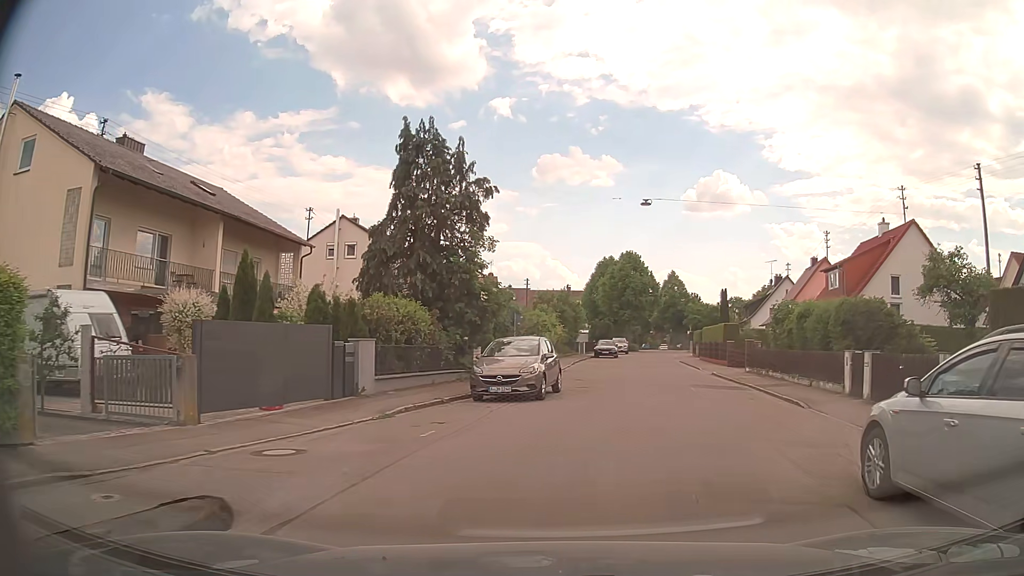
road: residential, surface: asphalt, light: Day
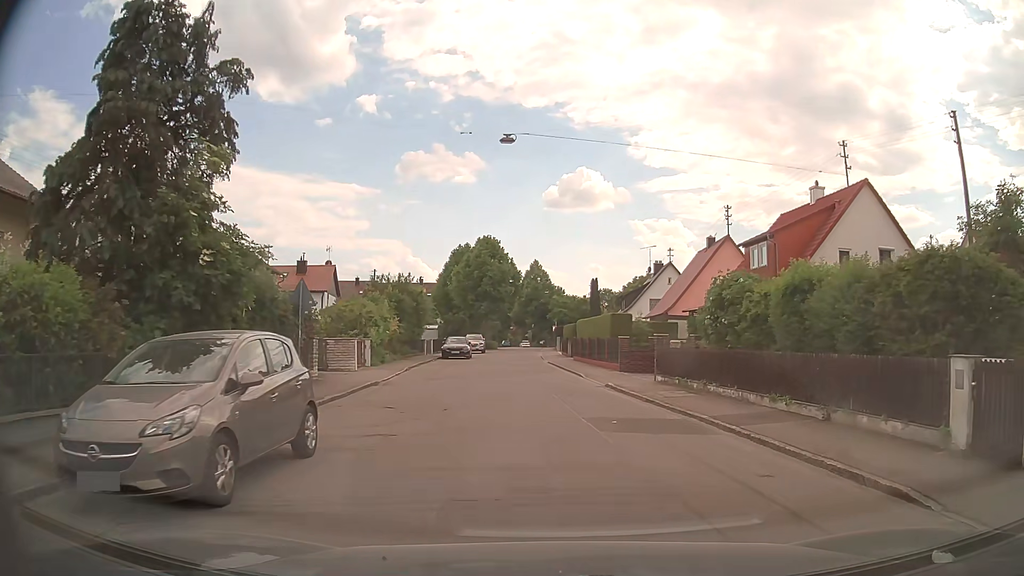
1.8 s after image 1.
(+1.2, +10.3) m; +12°
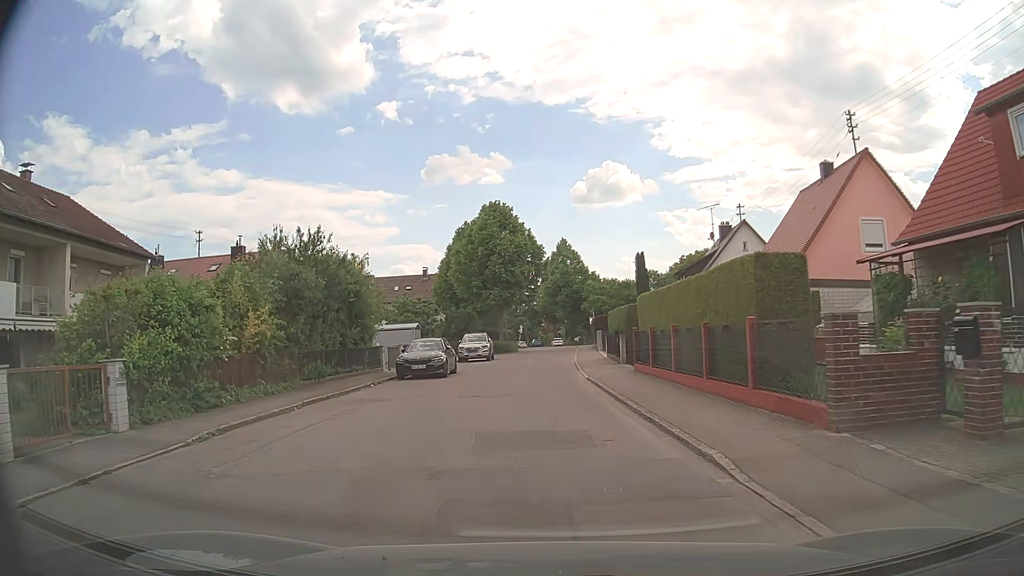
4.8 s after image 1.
(+0.4, +19.4) m; -2°
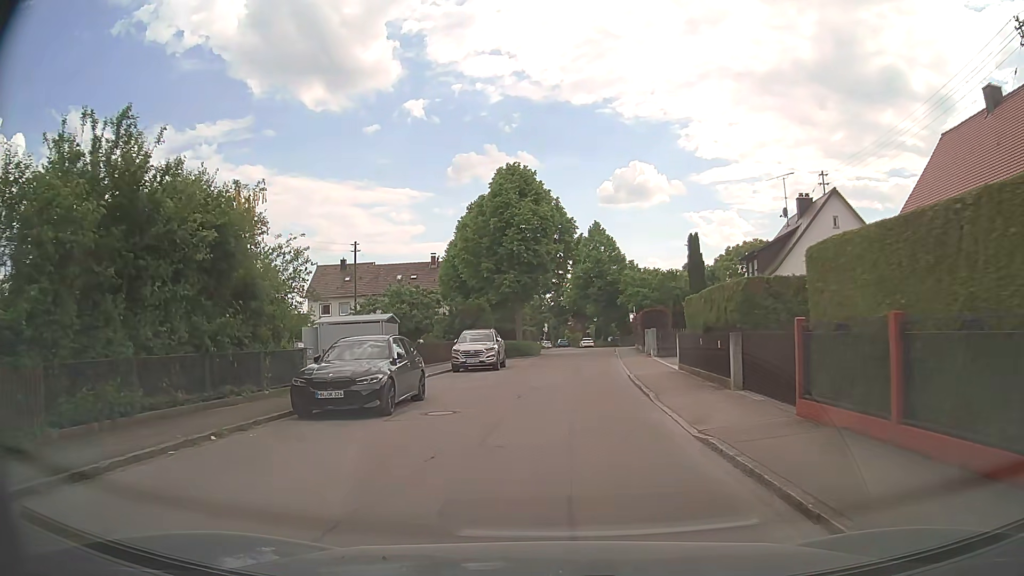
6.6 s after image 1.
(-0.4, +12.4) m; -2°
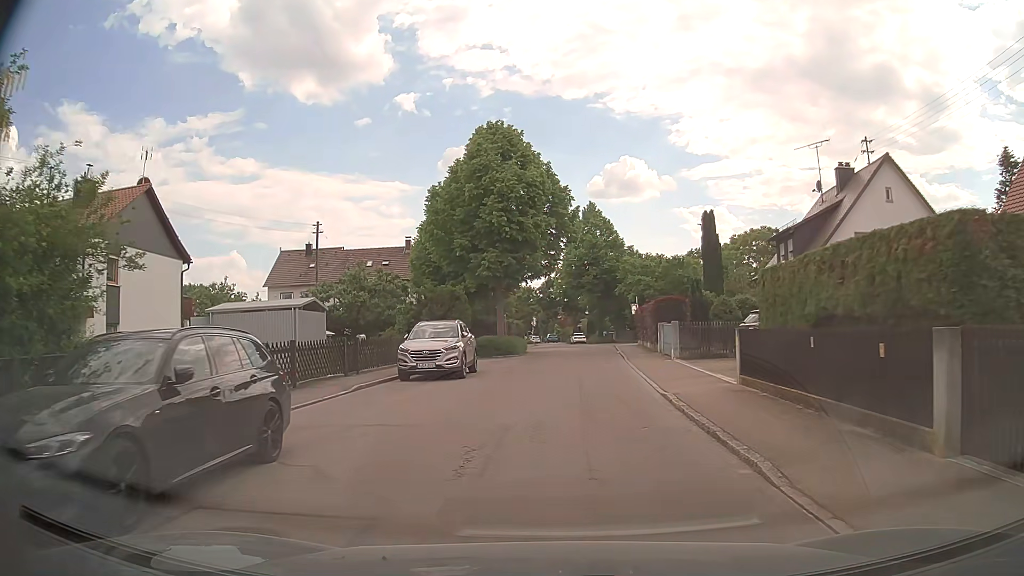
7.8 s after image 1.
(0.0, +7.9) m; 0°
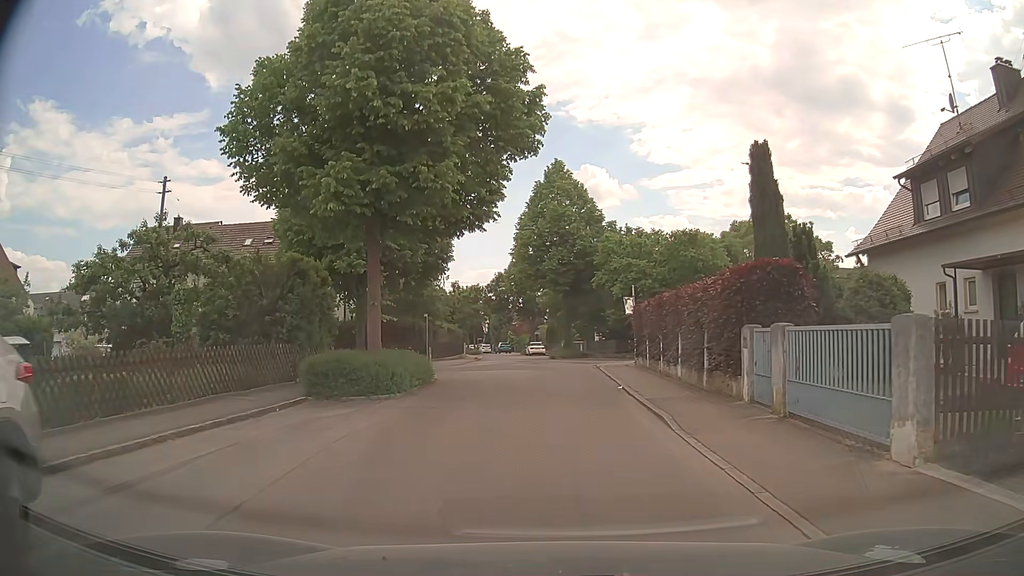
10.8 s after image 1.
(+0.9, +18.4) m; +5°
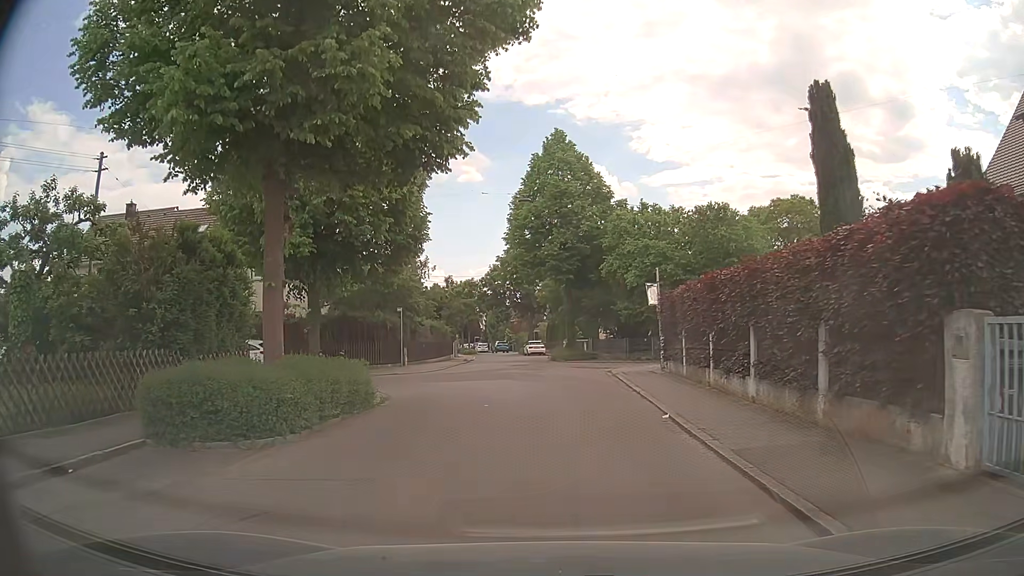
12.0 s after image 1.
(0.0, +6.4) m; 0°
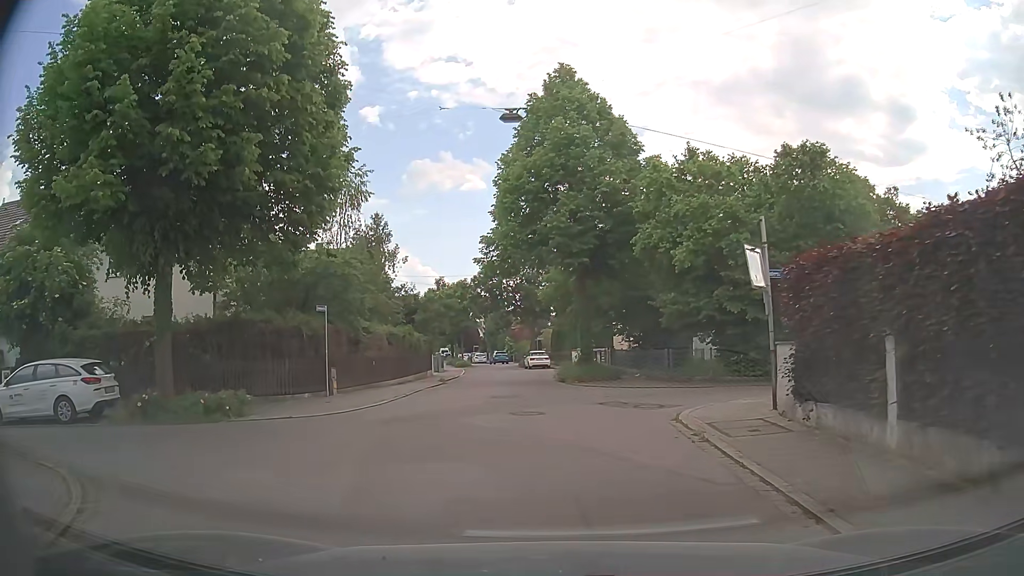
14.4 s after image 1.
(-0.1, +10.9) m; -2°
